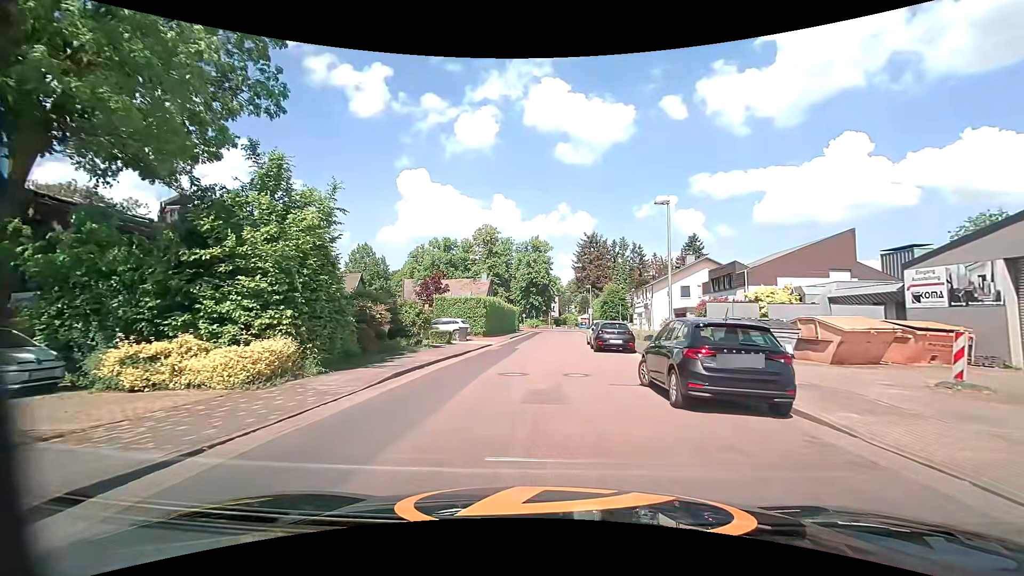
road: tertiary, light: Day
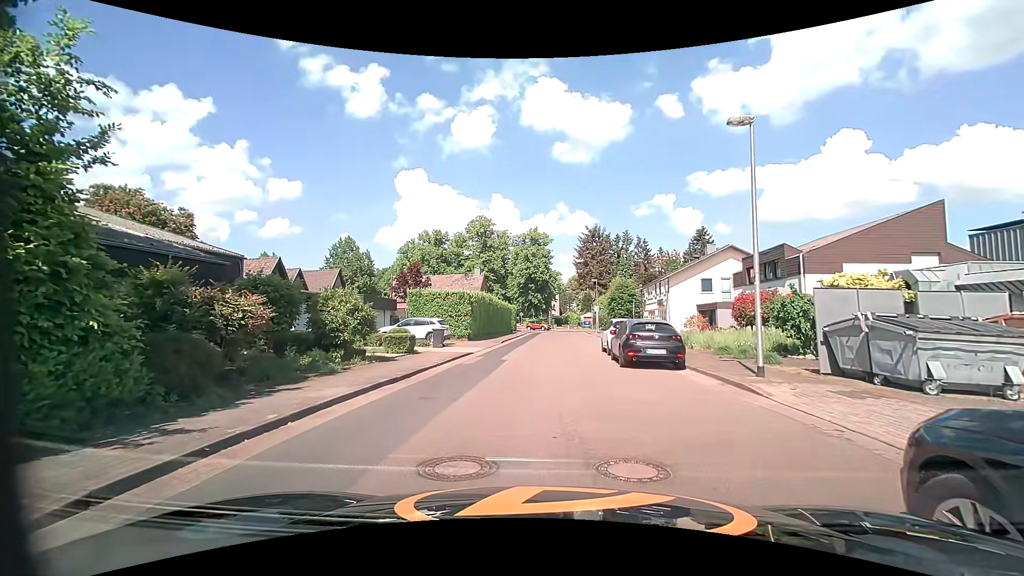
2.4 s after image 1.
(+0.1, +7.6) m; 0°
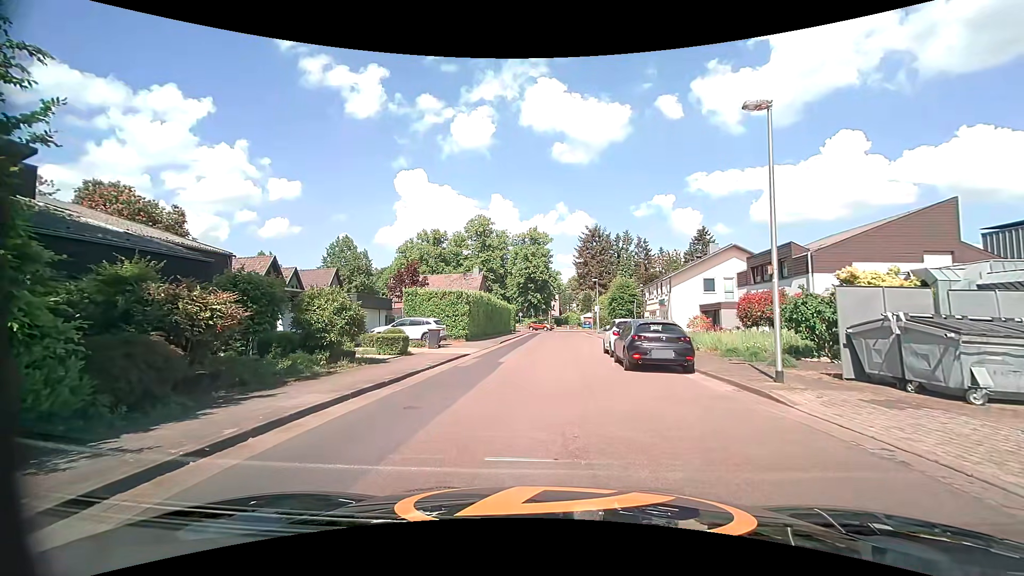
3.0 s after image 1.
(0.0, +0.9) m; 0°
